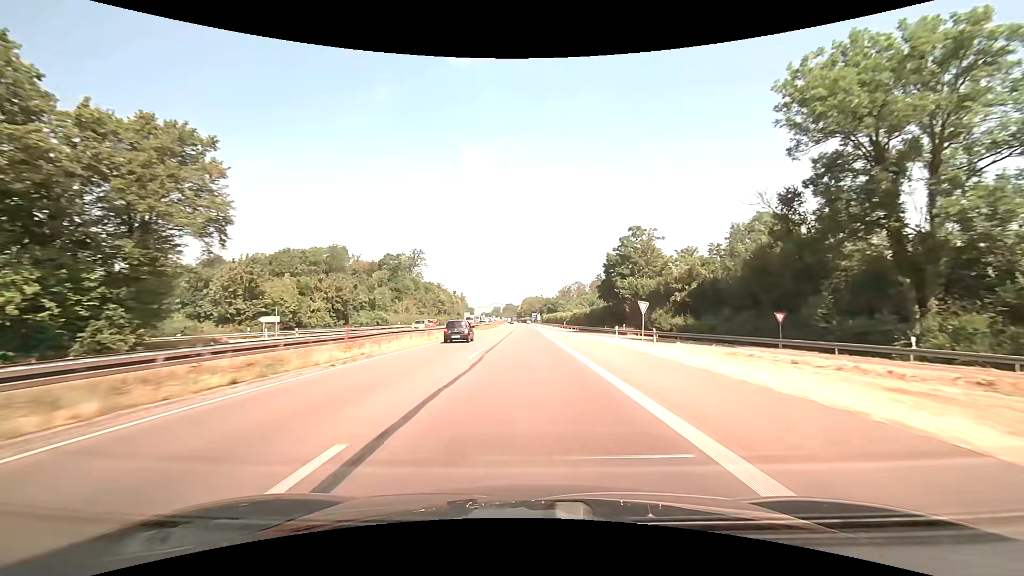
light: Day
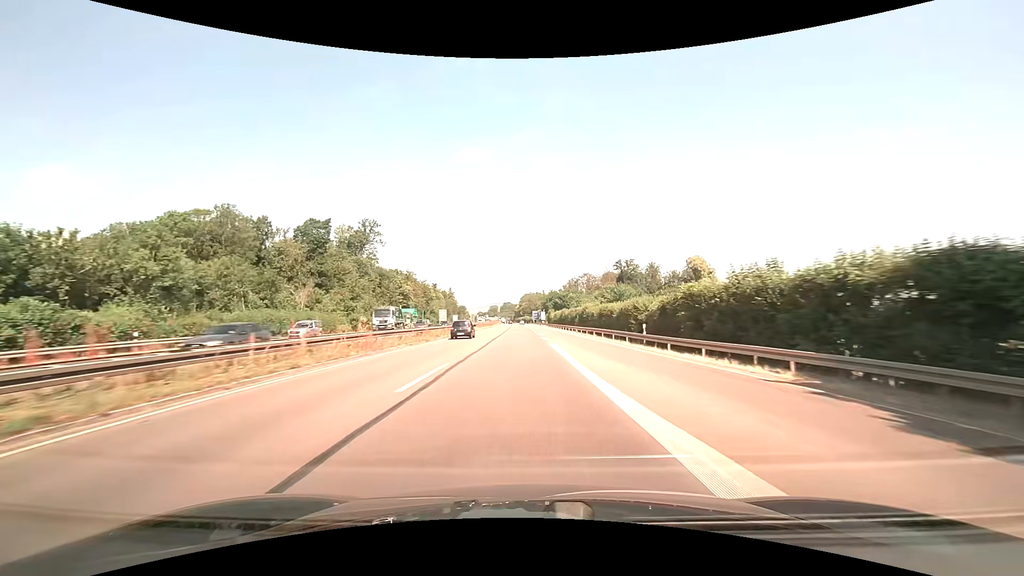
(0.0, +63.3) m; 0°
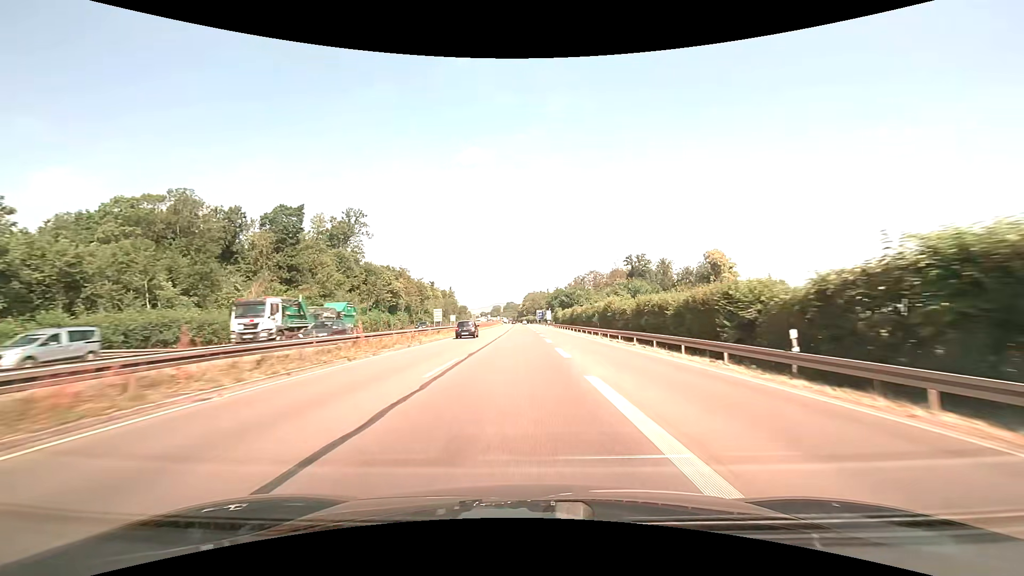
(0.0, +15.8) m; 0°
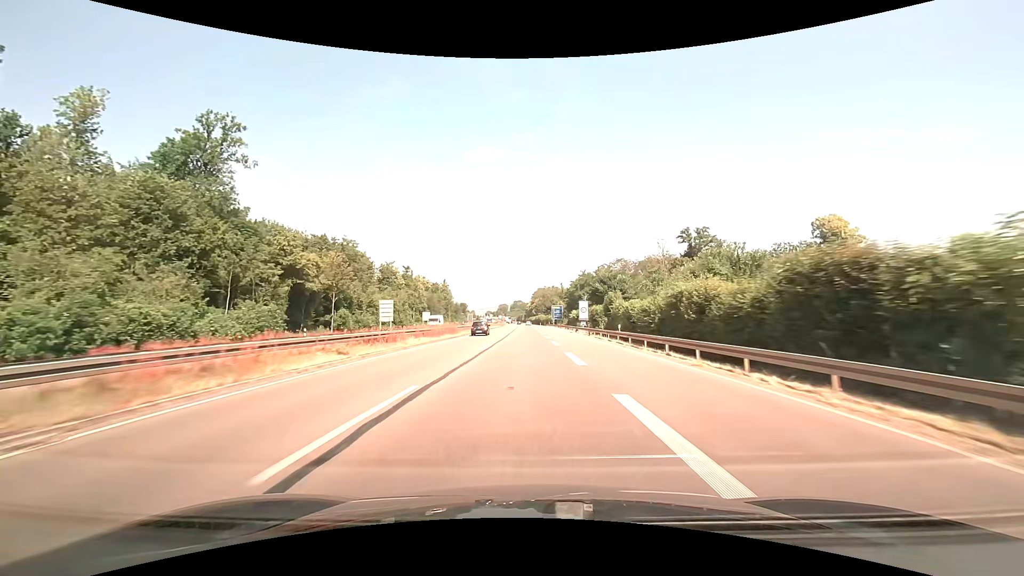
(-0.6, +62.8) m; -1°
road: trunk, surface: asphalt
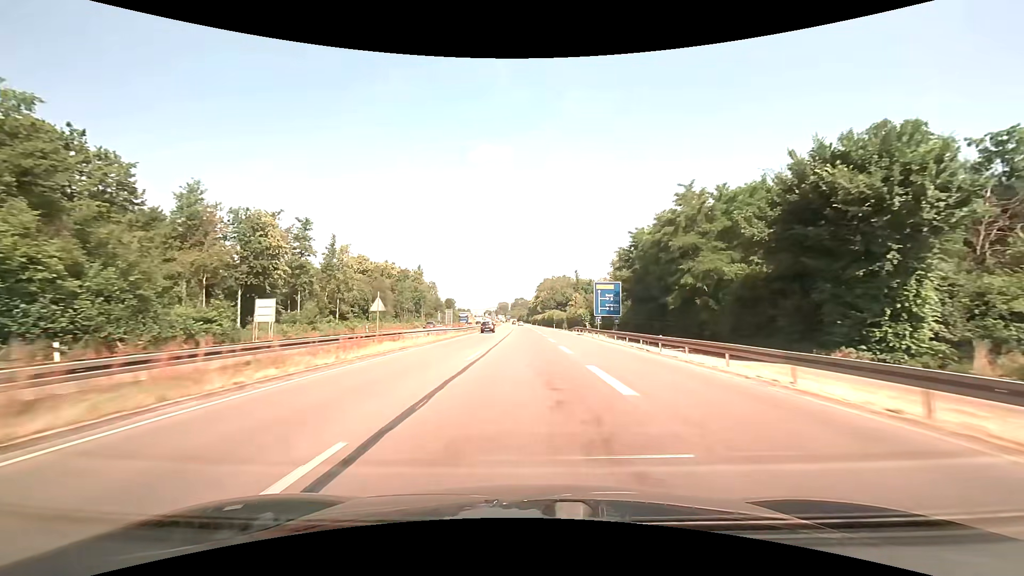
(-0.5, +78.1) m; 0°
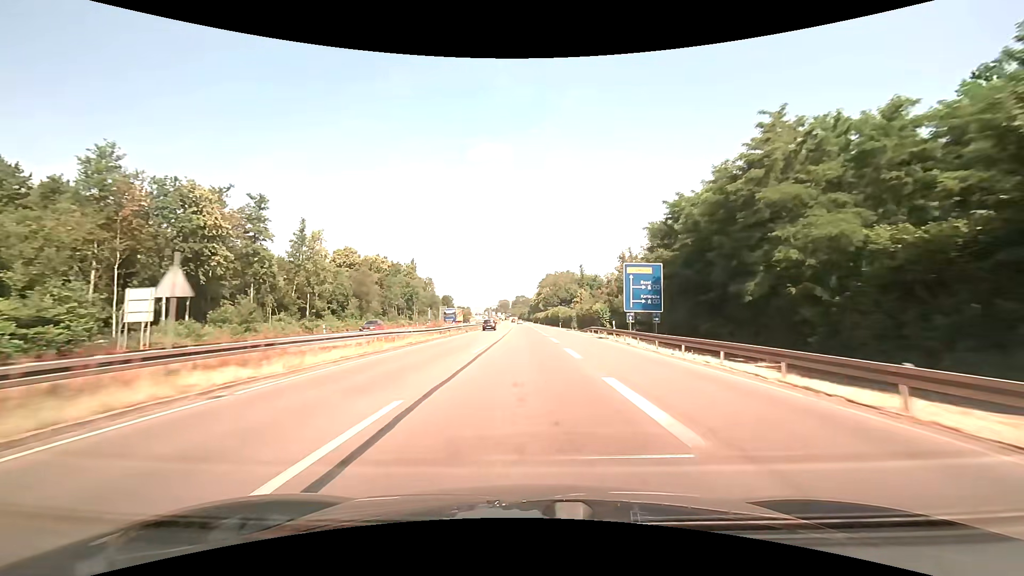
(0.0, +15.6) m; 0°
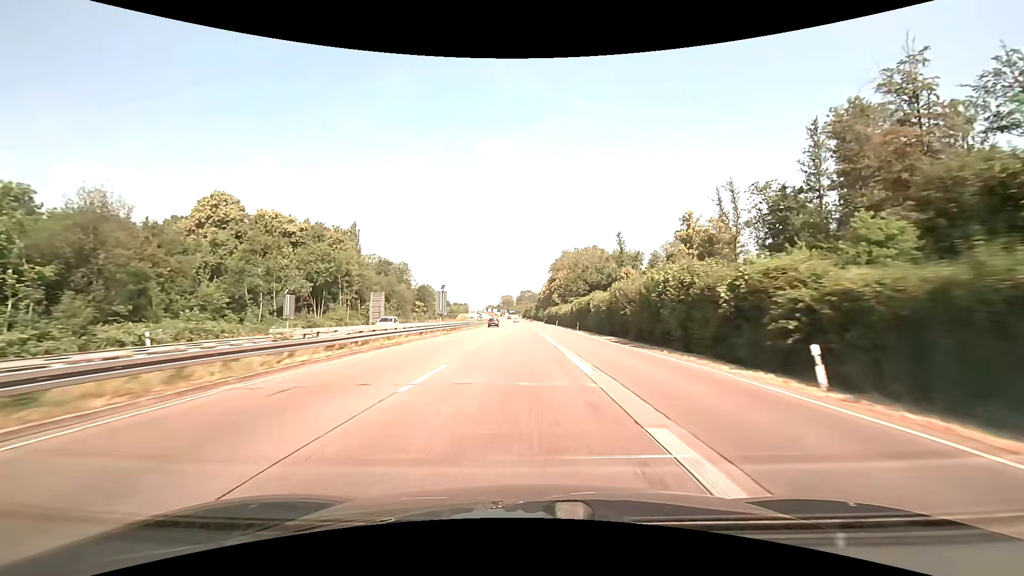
(-0.5, +77.6) m; -1°
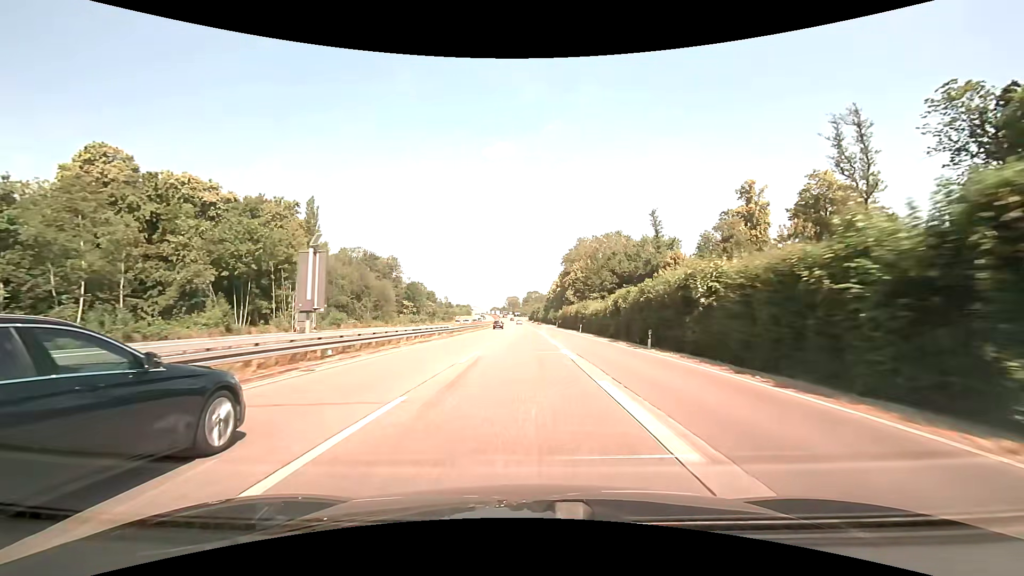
(-0.2, +30.9) m; -1°
(0, +10) (0, +20) (0, +30) (0, +40) (0, +50) (0, +60) (-1, +70) (-1, +80) (-1, +90) (-1, +100) m
